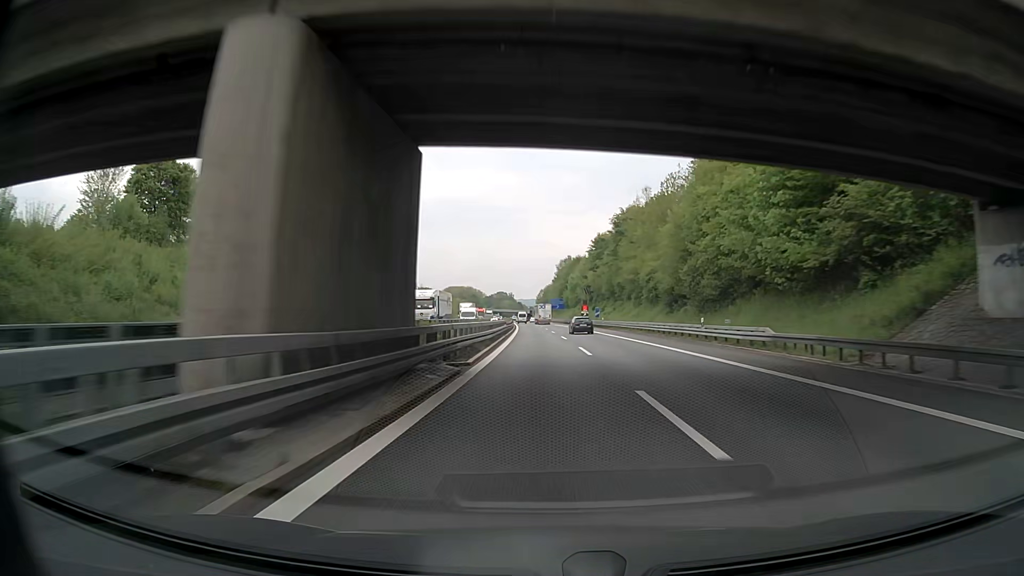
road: motorway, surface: asphalt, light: Day
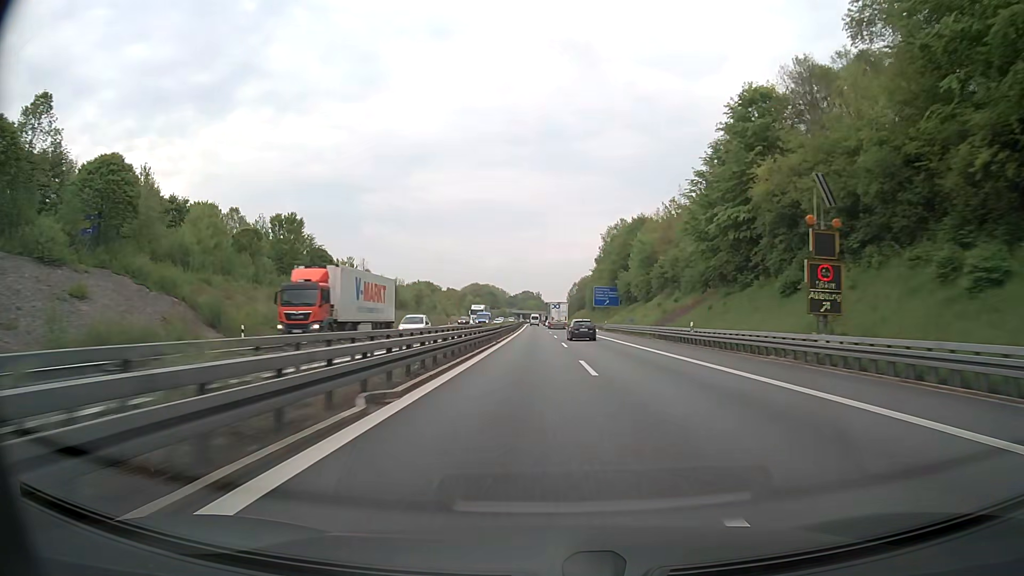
(-2.1, +98.3) m; -3°
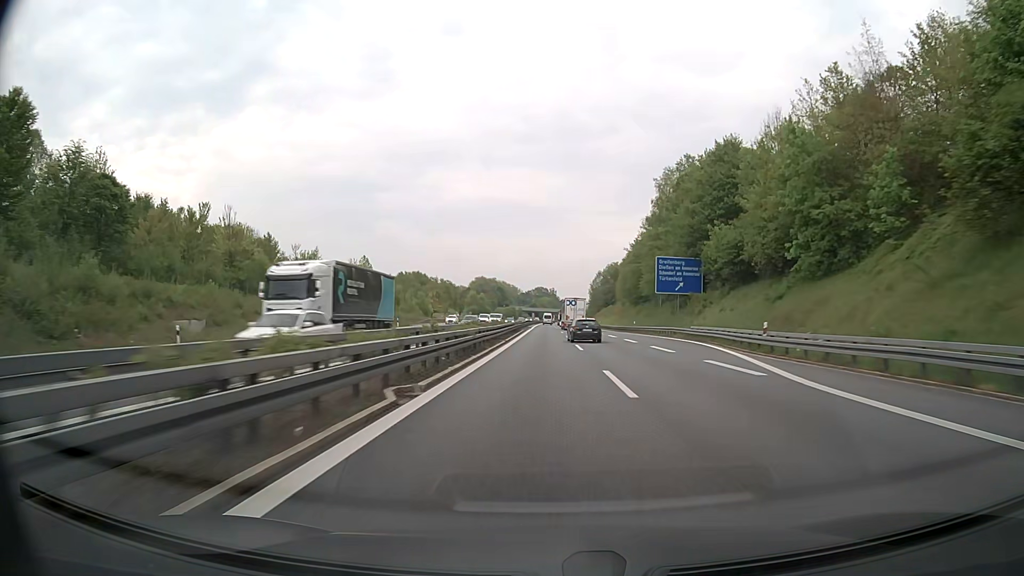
(-0.8, +59.1) m; -1°
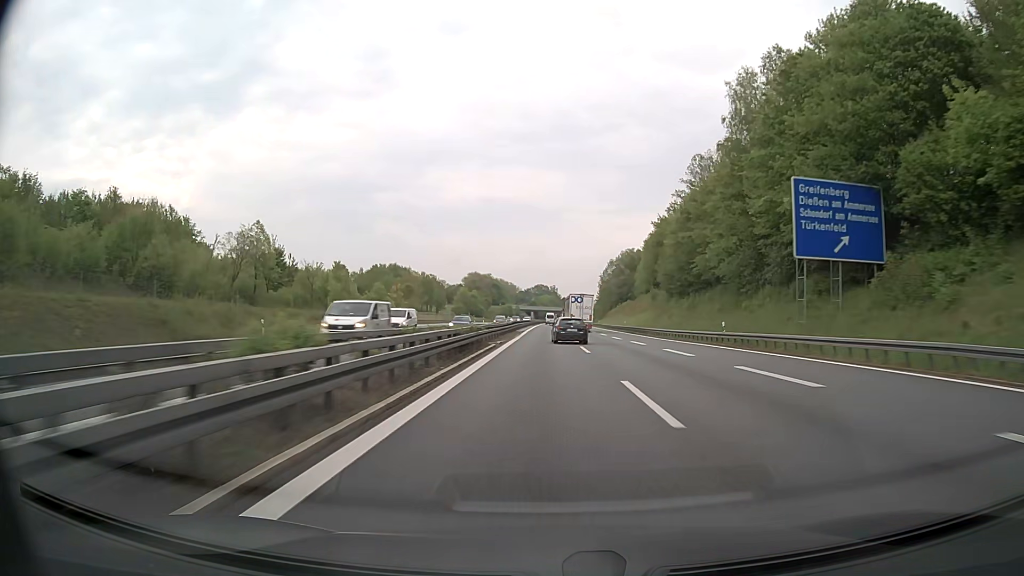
(0.0, +39.4) m; 0°
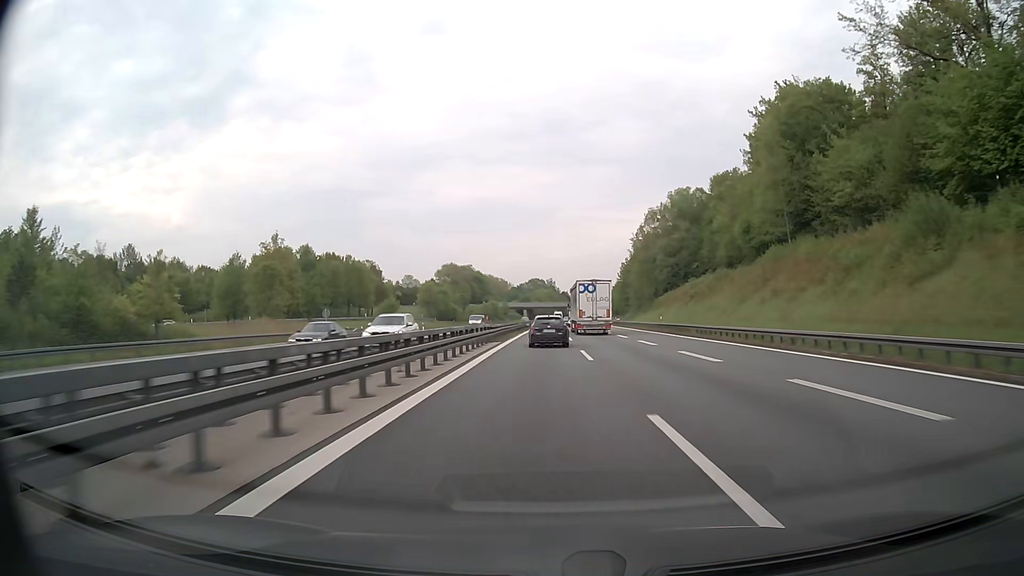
(+0.1, +77.2) m; 0°
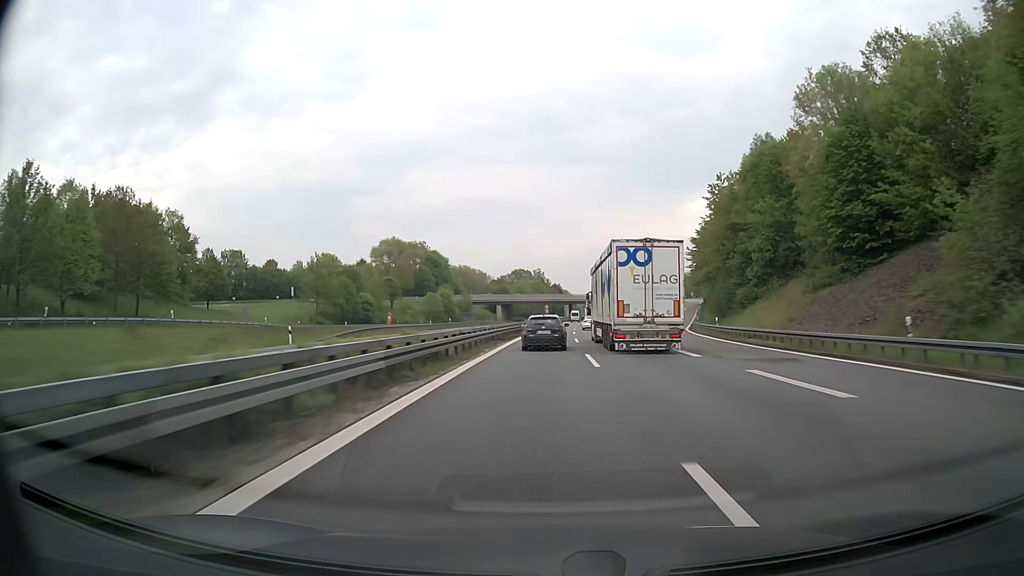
(+0.6, +93.1) m; +1°
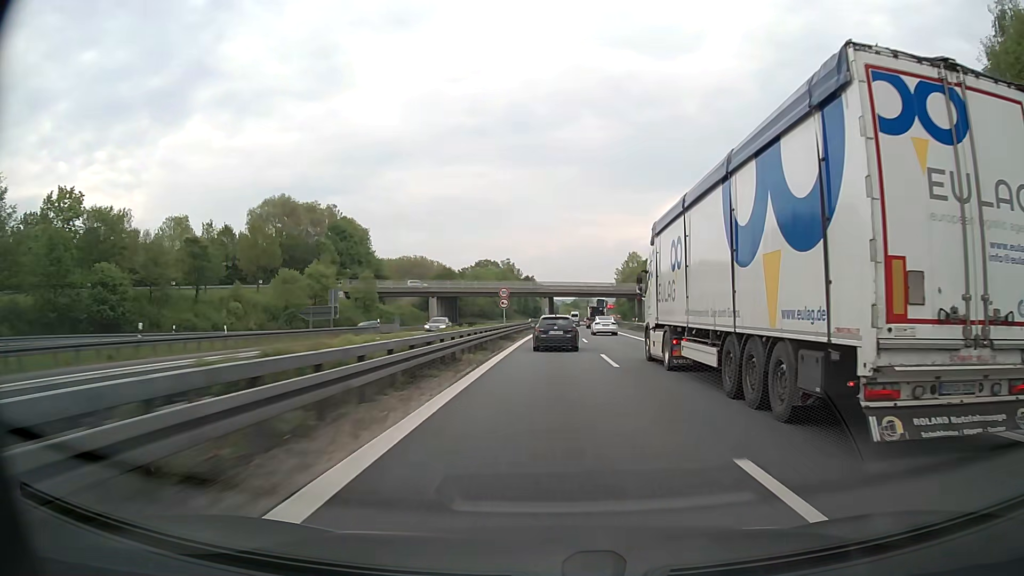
(+1.1, +71.9) m; +2°
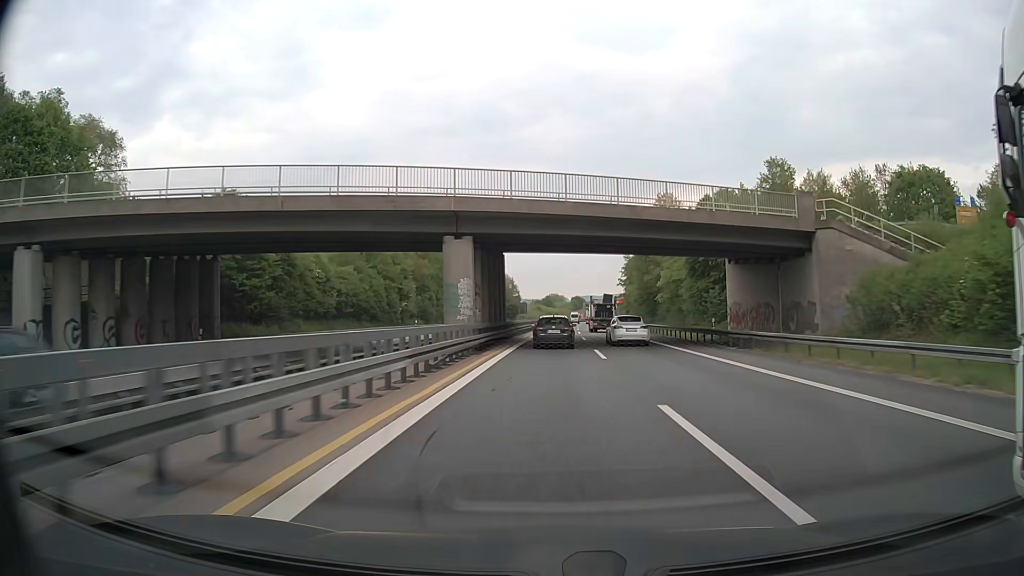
(+1.9, +86.1) m; +2°
(0, +10) (0, +20) (0, +30) (+1, +40) (+1, +50) (+1, +60) (+2, +70) (+2, +80) (+3, +90) (+3, +100) m
